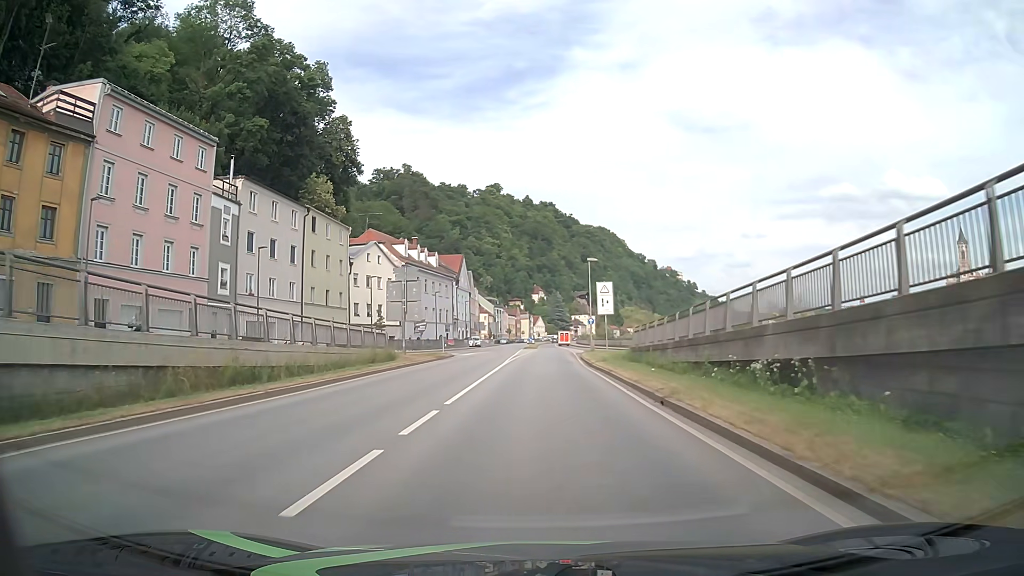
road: primary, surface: asphalt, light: Day
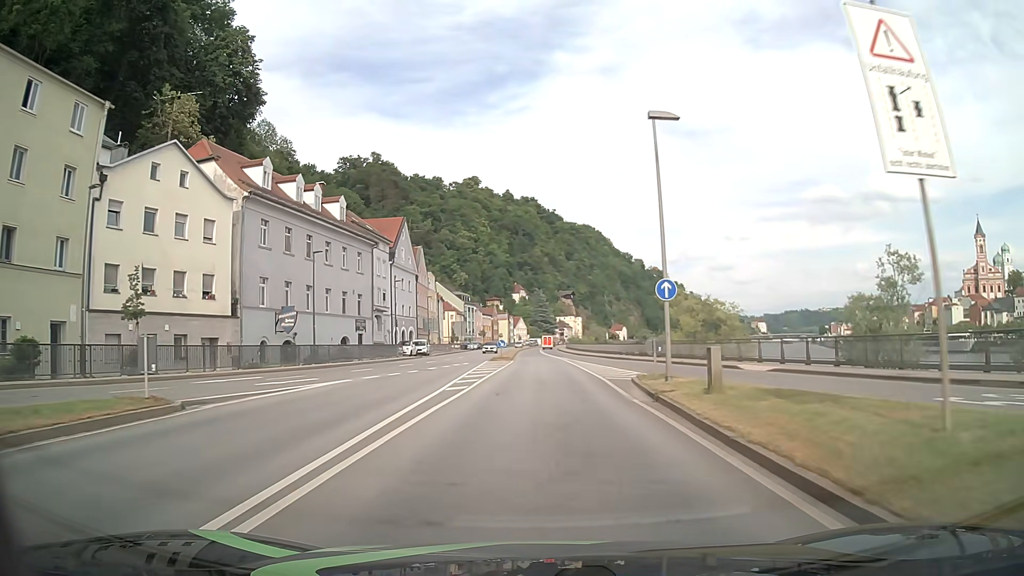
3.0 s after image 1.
(+0.3, +38.1) m; +1°
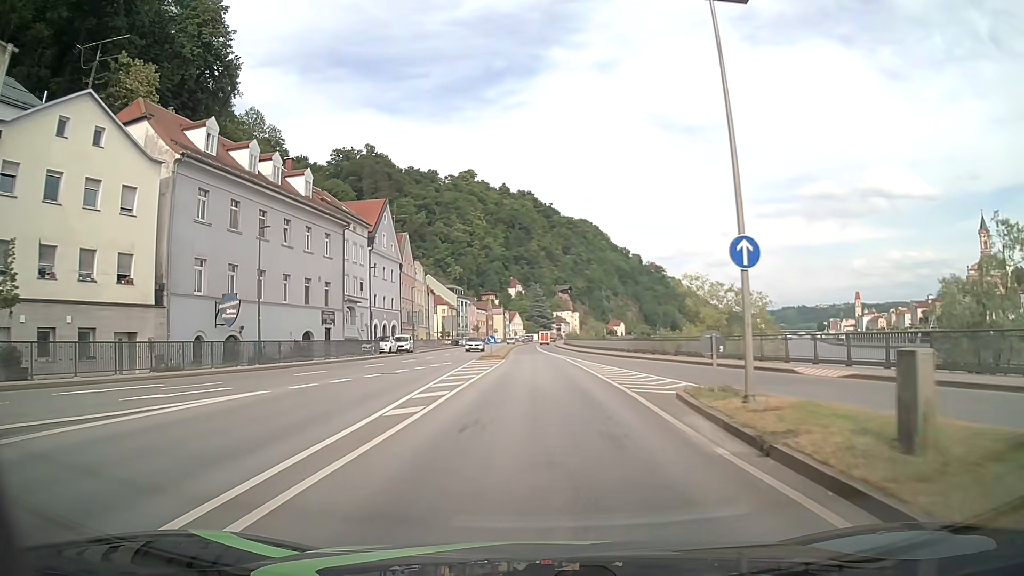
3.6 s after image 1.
(+0.1, +7.6) m; 0°
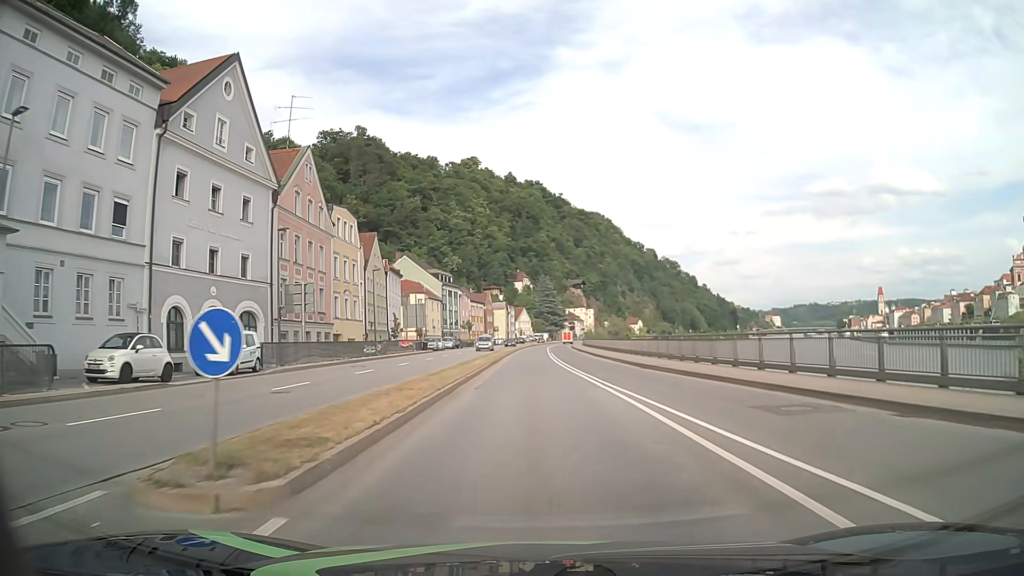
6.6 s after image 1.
(+0.1, +38.2) m; 0°
